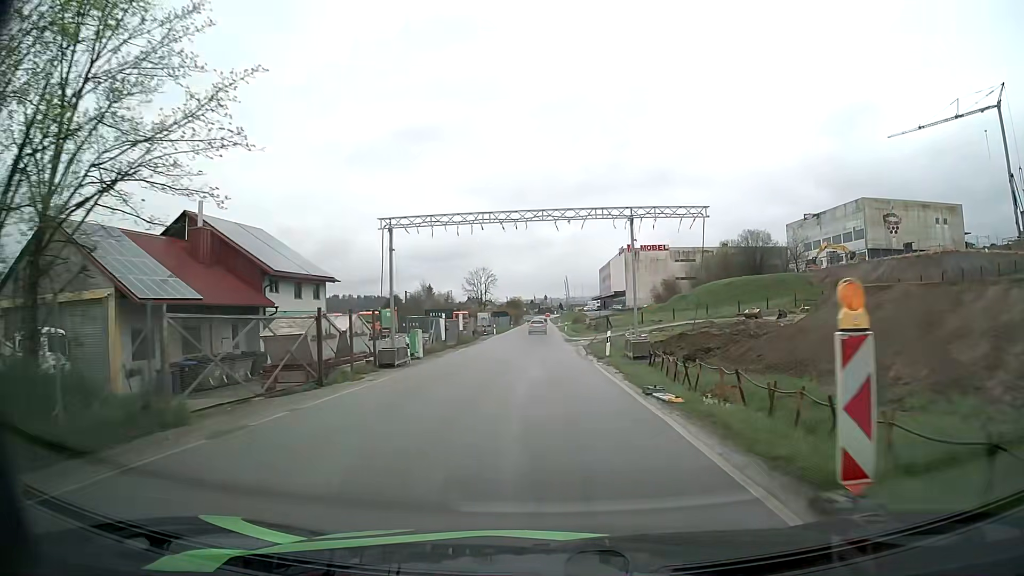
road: unclassified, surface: asphalt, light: Day
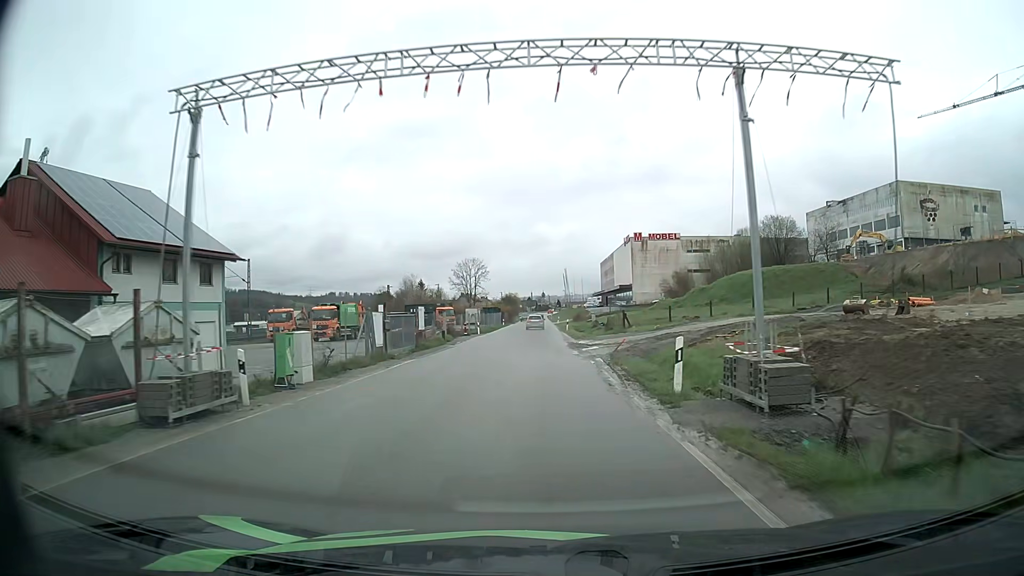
(0.0, +15.2) m; 0°
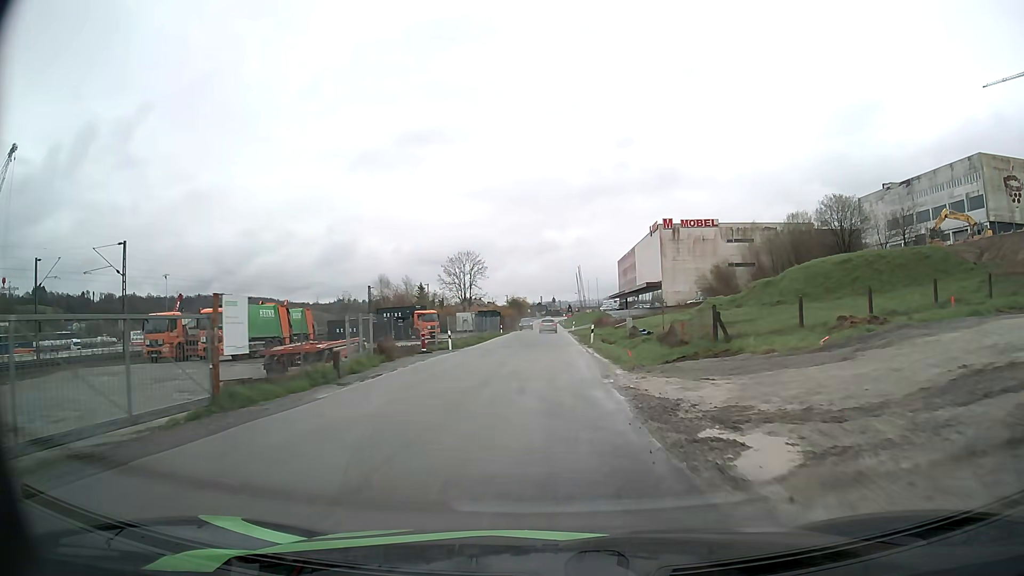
(-0.1, +23.1) m; -1°
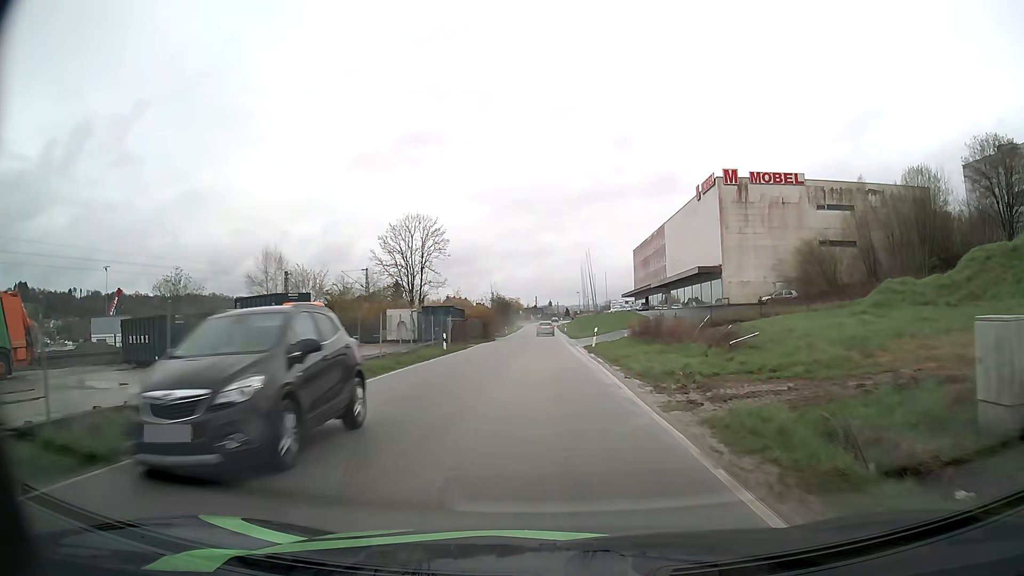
(+0.1, +38.4) m; 0°
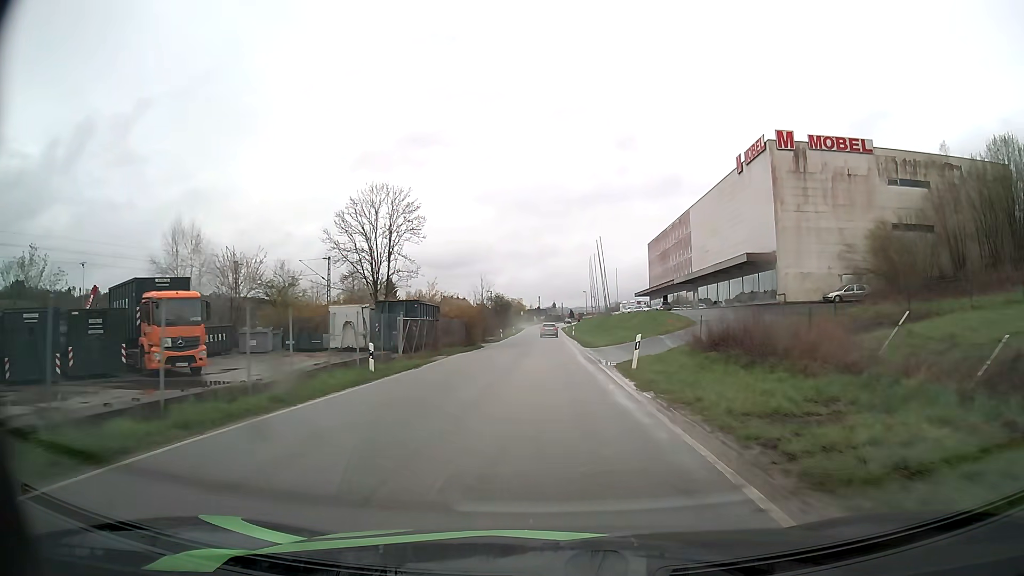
(-0.1, +15.5) m; -1°
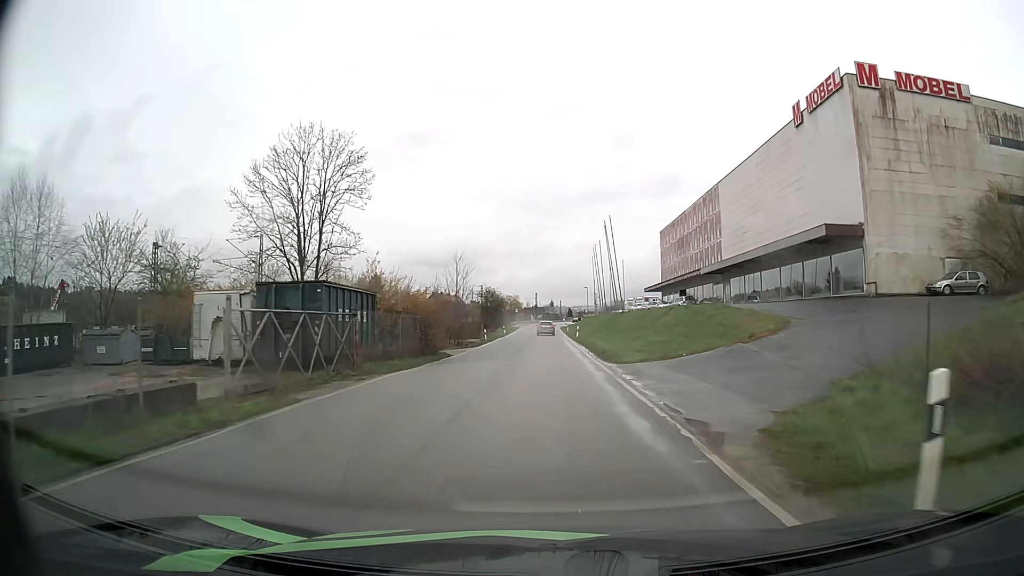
(+0.1, +15.7) m; 0°
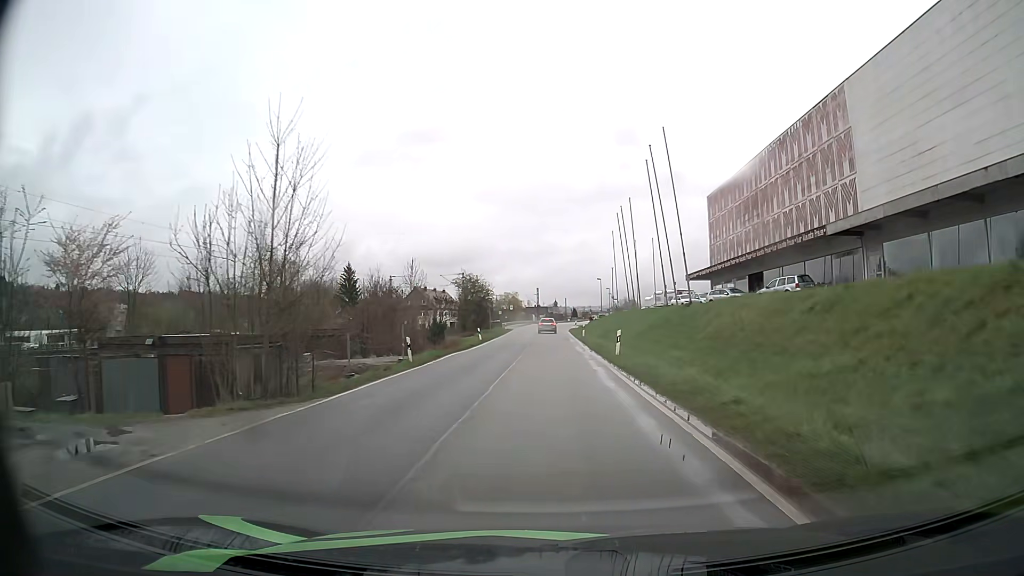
(+0.1, +31.5) m; 0°
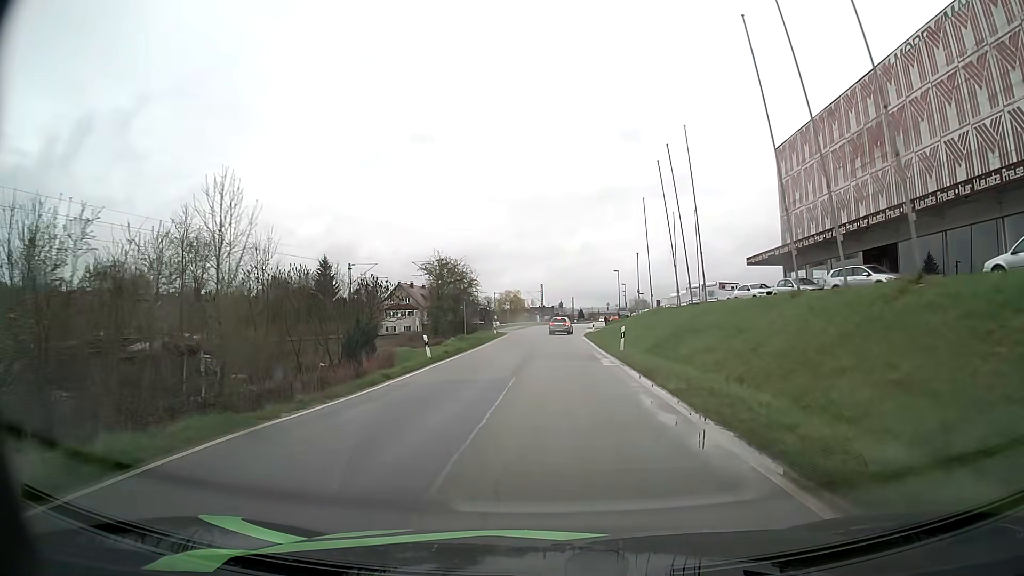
(0.0, +23.1) m; 0°
(0, +10) (0, +20) (0, +30) (0, +40) (0, +50) (+1, +60) (+1, +70) (+2, +80) (+3, +90) (+5, +100) m
